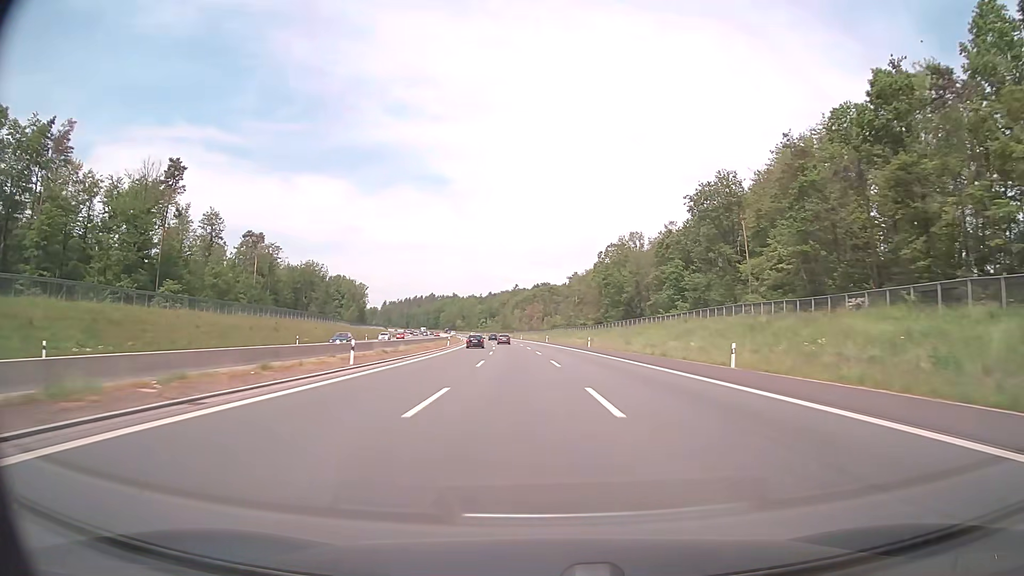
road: motorway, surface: asphalt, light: Day
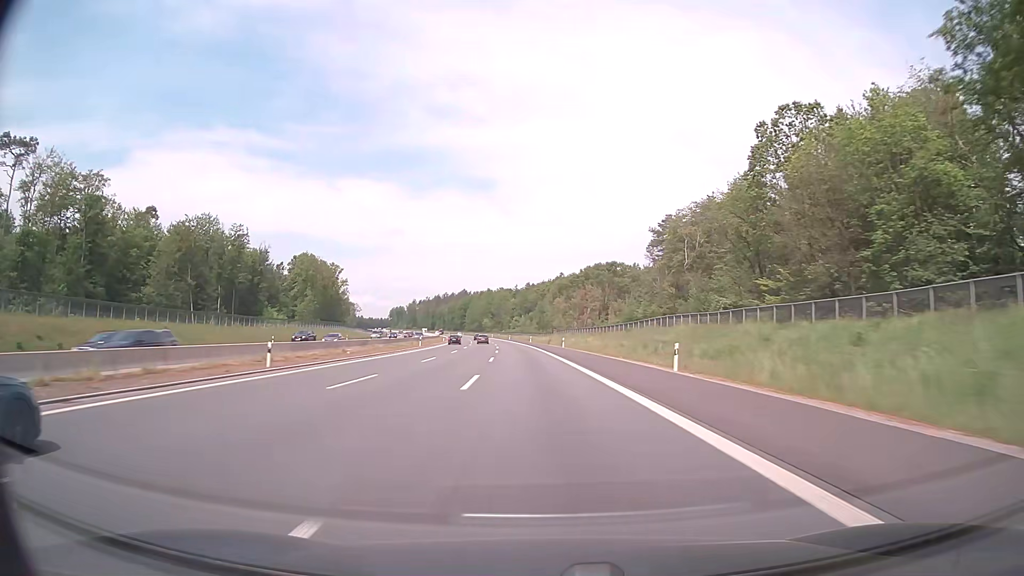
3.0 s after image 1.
(-2.4, +102.7) m; -4°
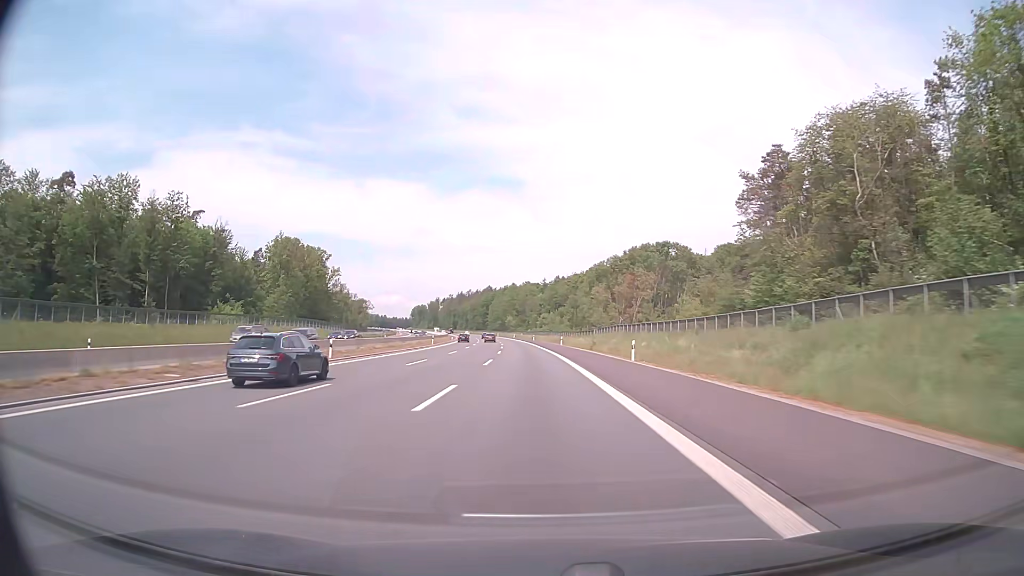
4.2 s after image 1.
(-1.0, +41.2) m; -2°
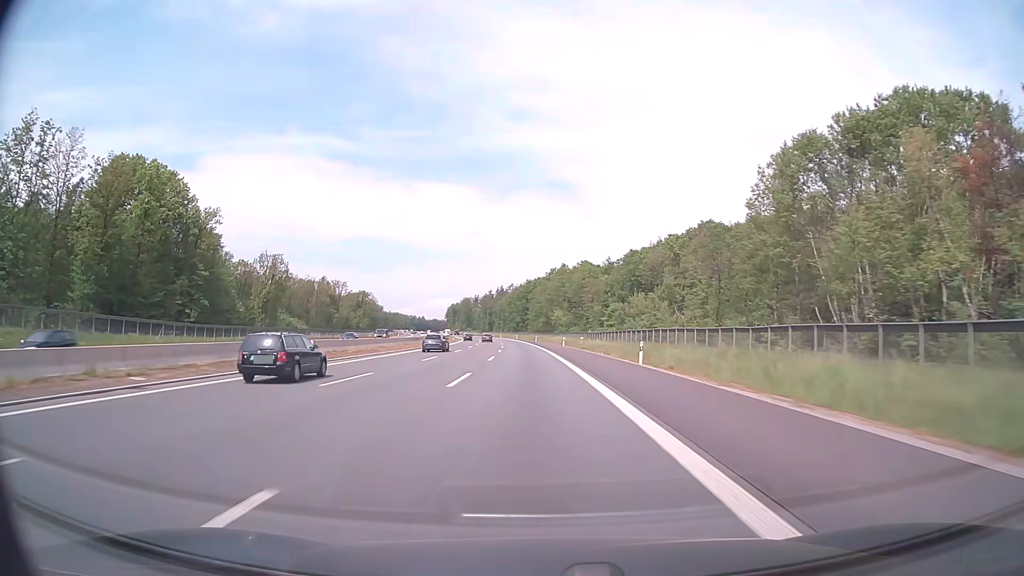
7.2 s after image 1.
(-4.5, +102.9) m; -5°
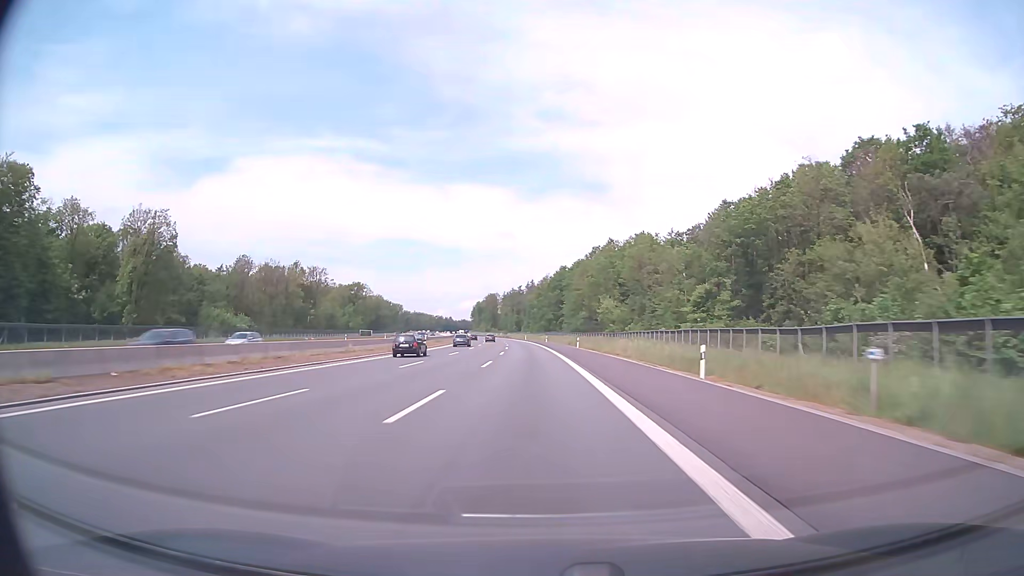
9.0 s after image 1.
(-1.4, +61.8) m; -3°
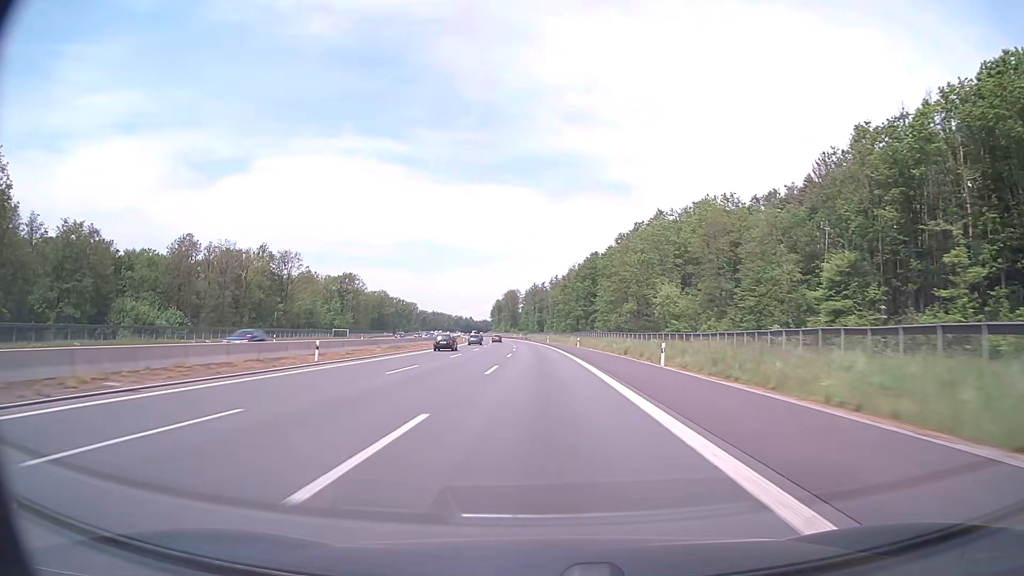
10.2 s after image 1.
(-0.8, +41.2) m; -2°
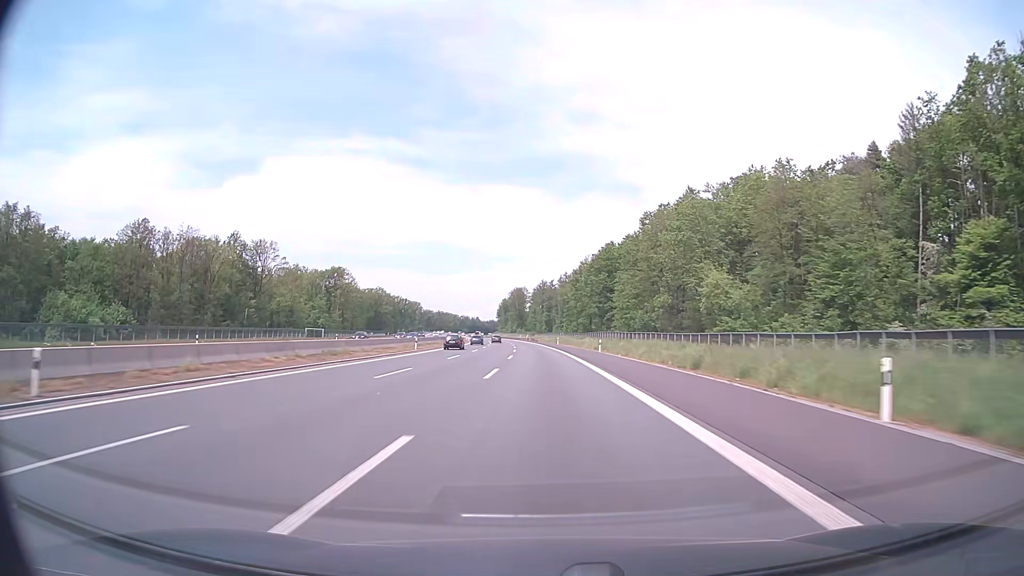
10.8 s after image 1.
(-0.1, +20.6) m; -1°
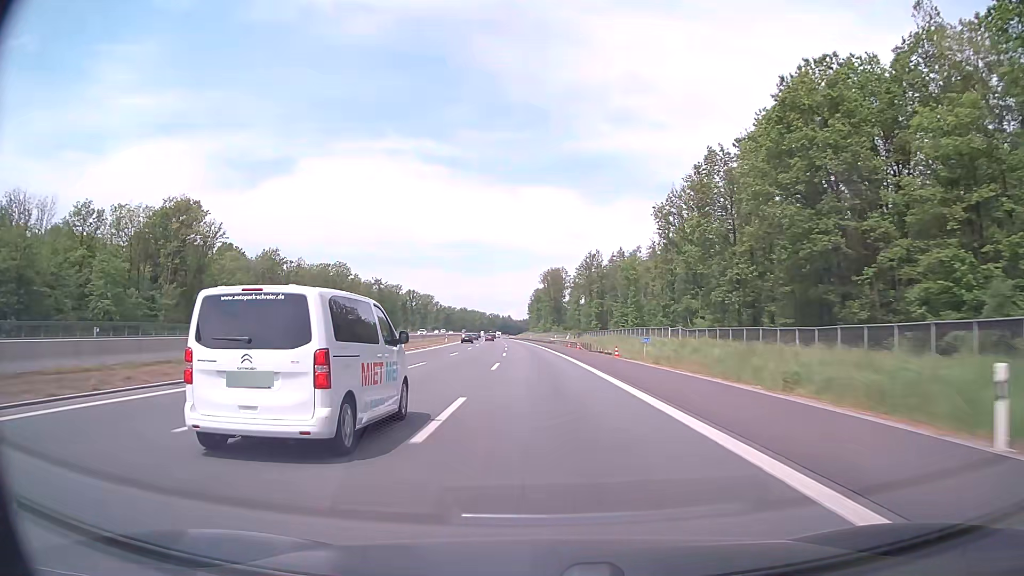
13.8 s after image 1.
(-2.9, +103.1) m; -3°
(0, +10) (0, +20) (0, +30) (-1, +40) (-1, +50) (-1, +60) (-2, +70) (-2, +80) (-3, +90) (-4, +100) m
